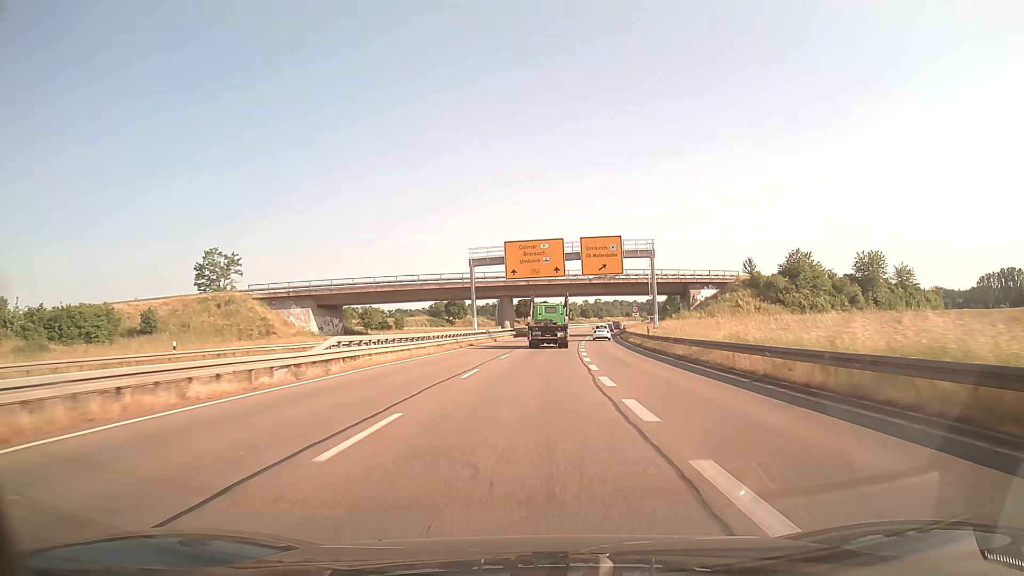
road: trunk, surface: asphalt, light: Day
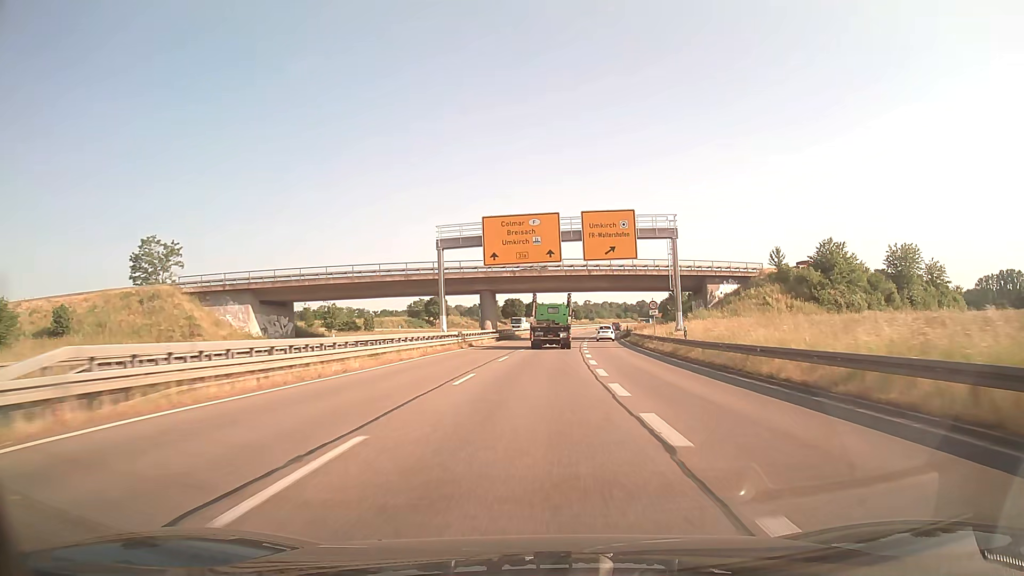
(+0.1, +14.1) m; +1°
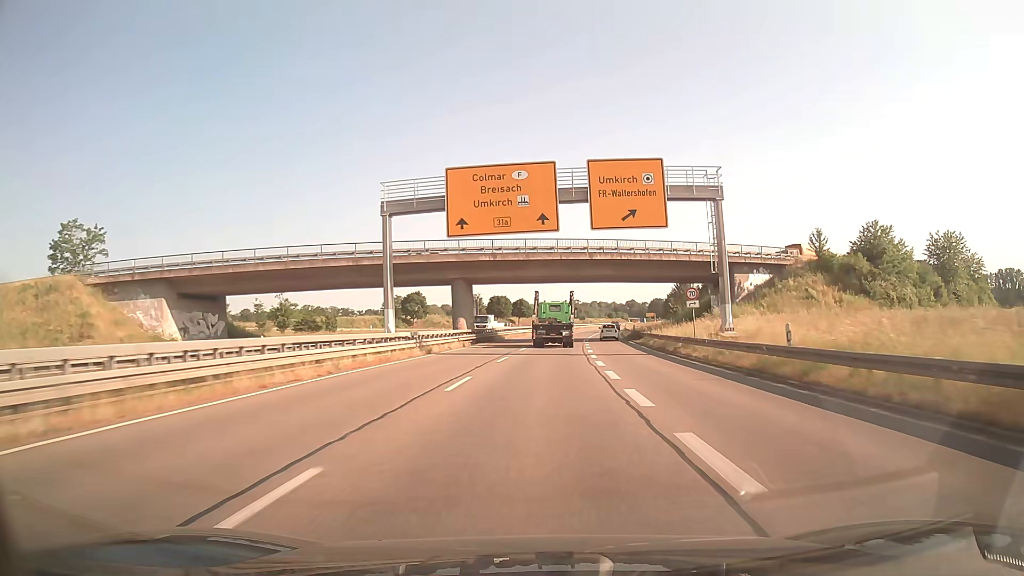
(+0.1, +14.2) m; +1°
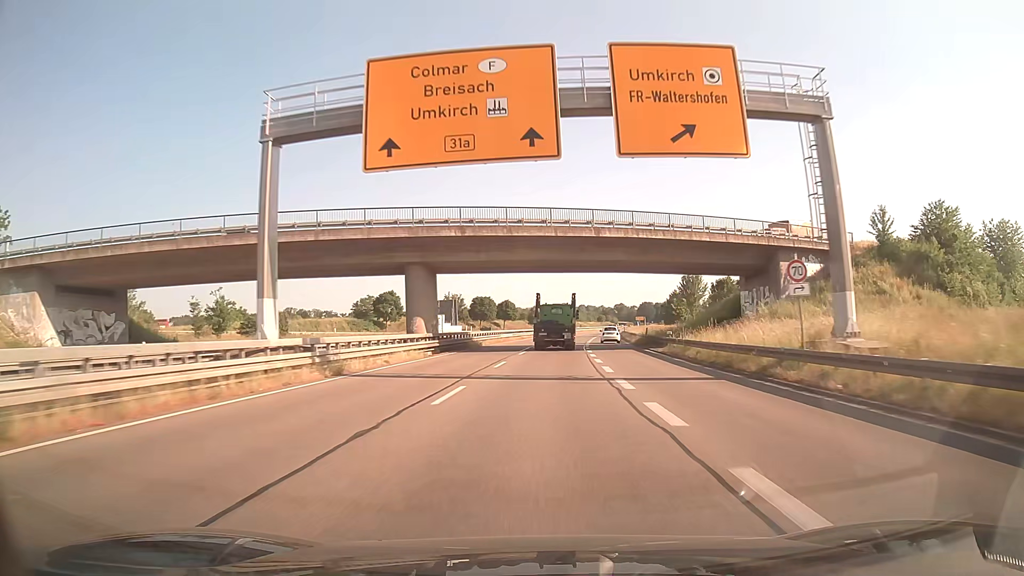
(+0.1, +14.2) m; +1°
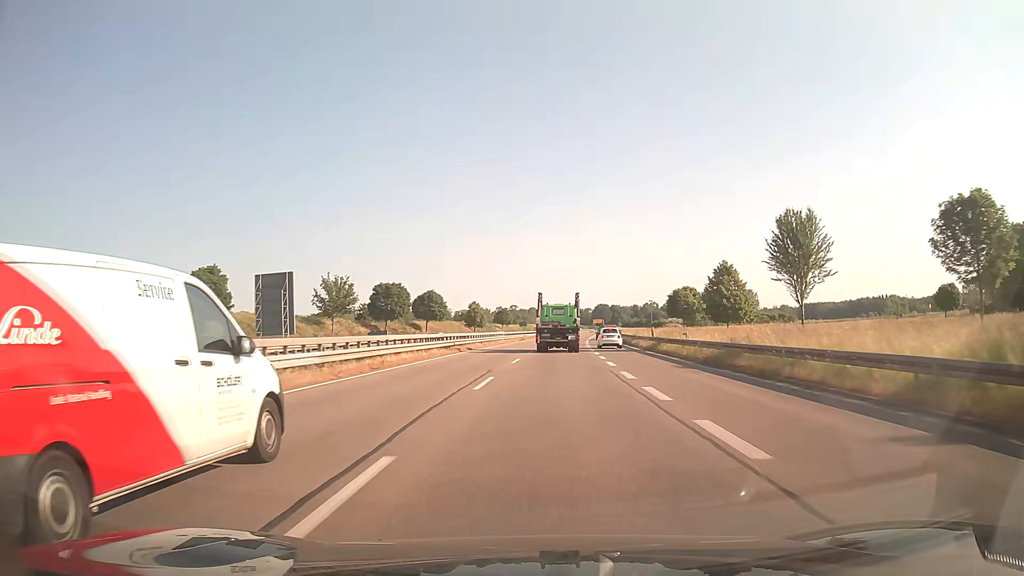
(+2.2, +56.8) m; +4°
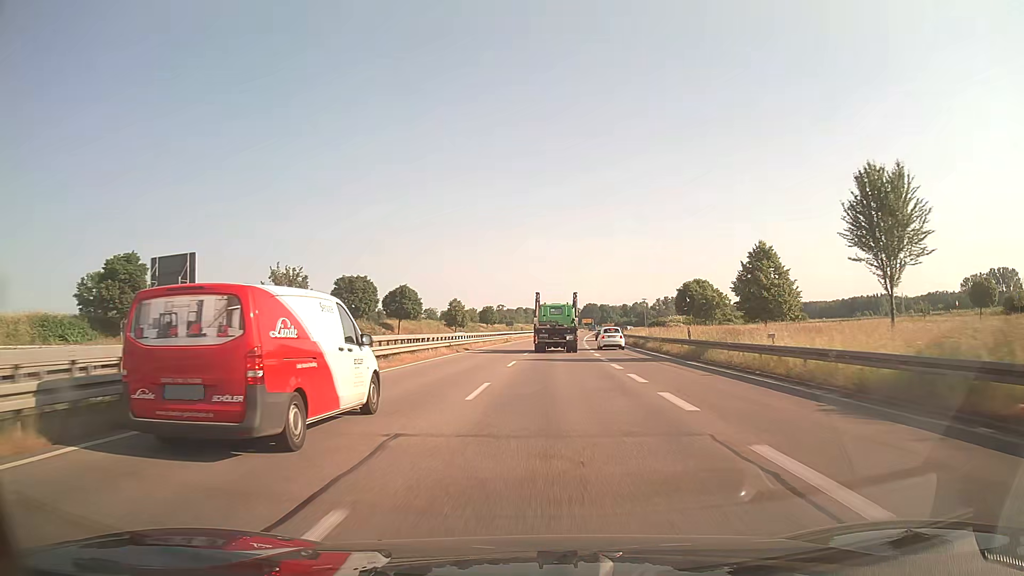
(+0.2, +14.2) m; +1°
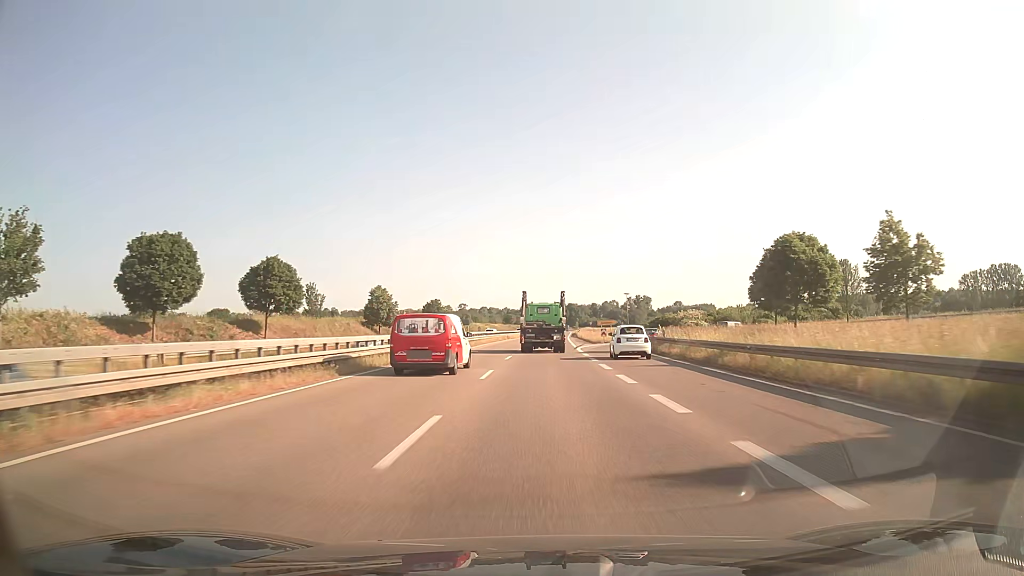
(+1.2, +42.6) m; +3°
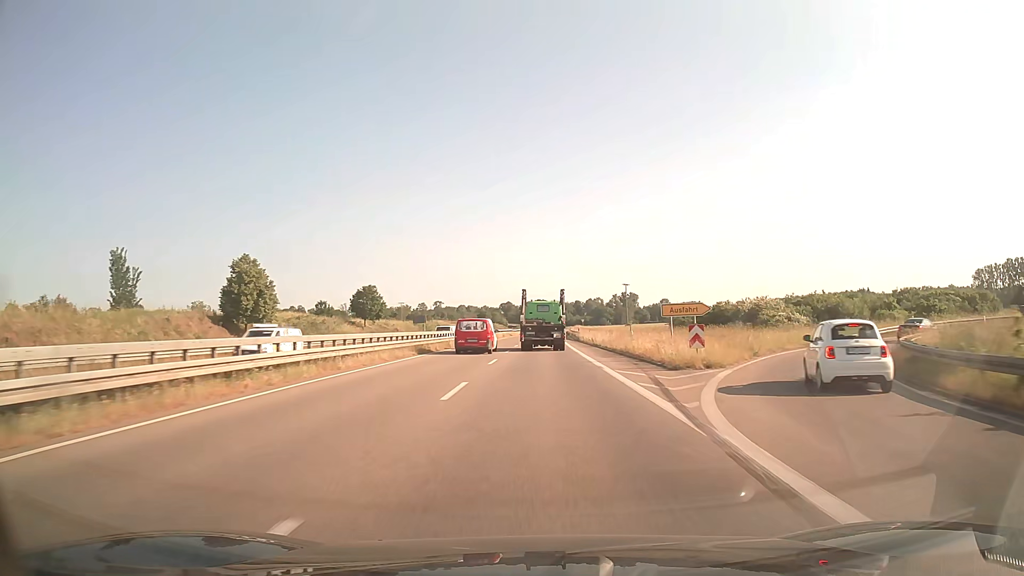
(+0.6, +41.9) m; +2°
(0, +10) (0, +20) (0, +30) (0, +40) (+1, +50) (+1, +60) (+1, +70) (+1, +80) (+2, +90) (+2, +100) m
